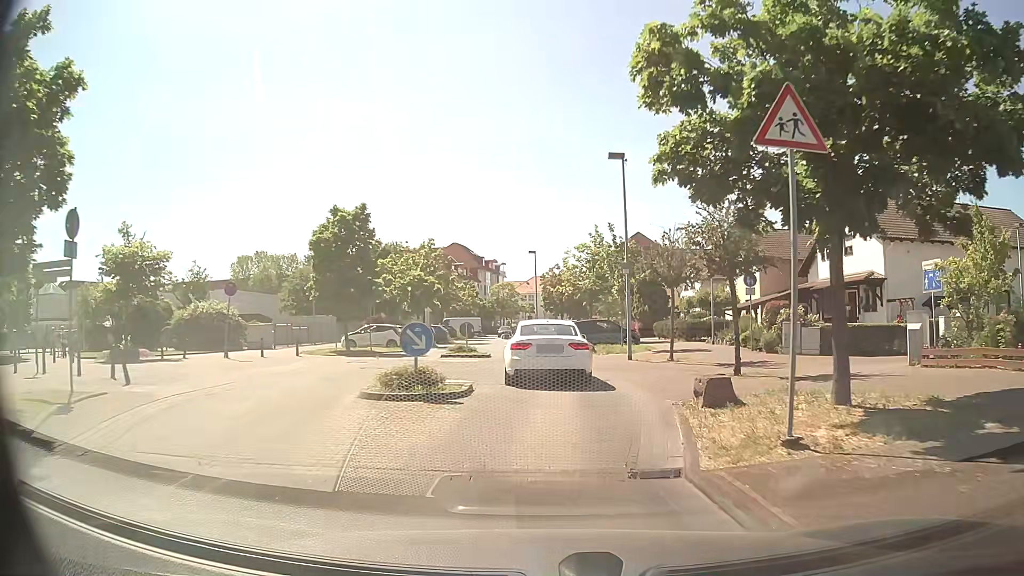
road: residential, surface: asphalt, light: Day
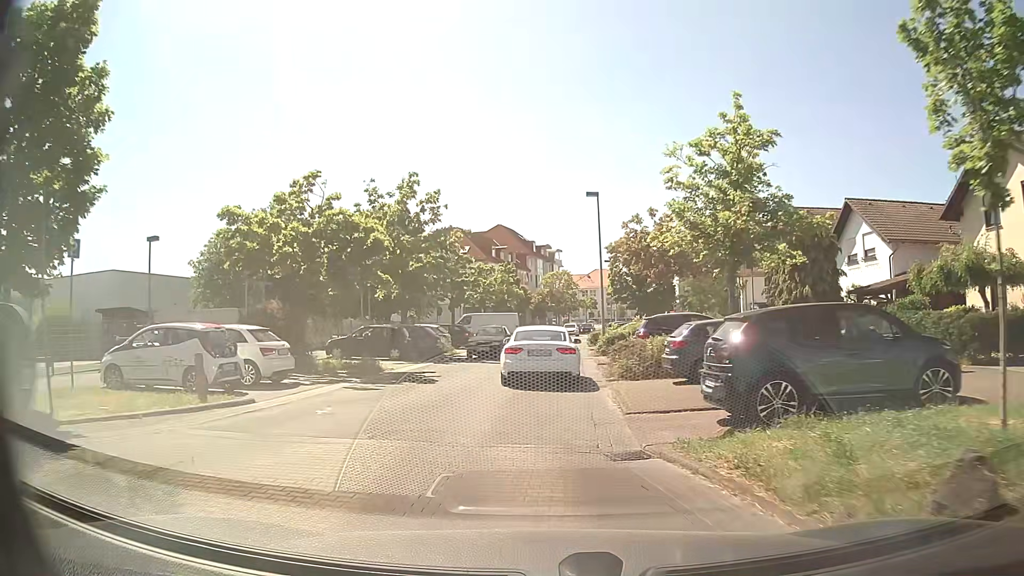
(+0.1, +25.5) m; -4°
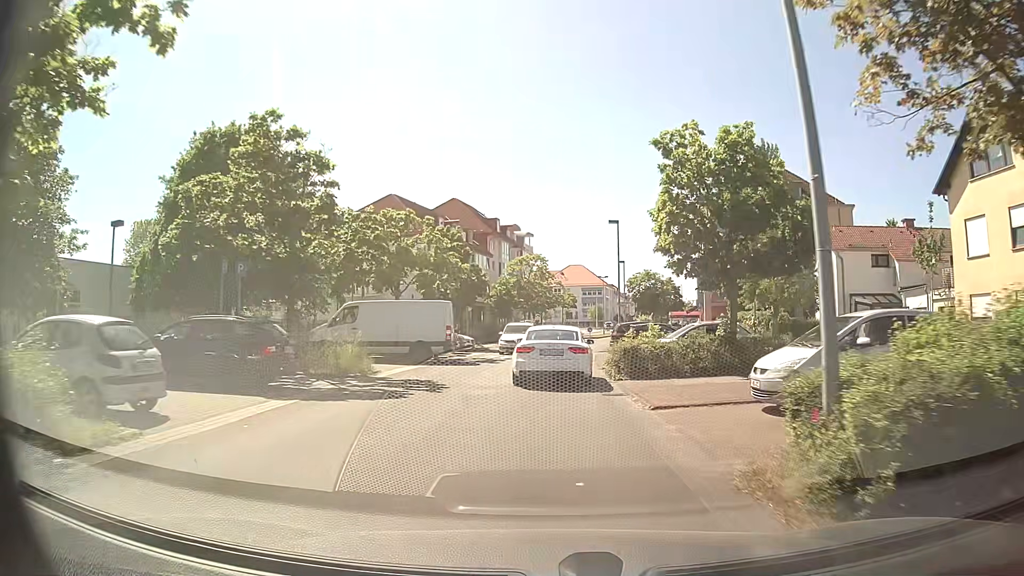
(+0.2, +26.7) m; +3°
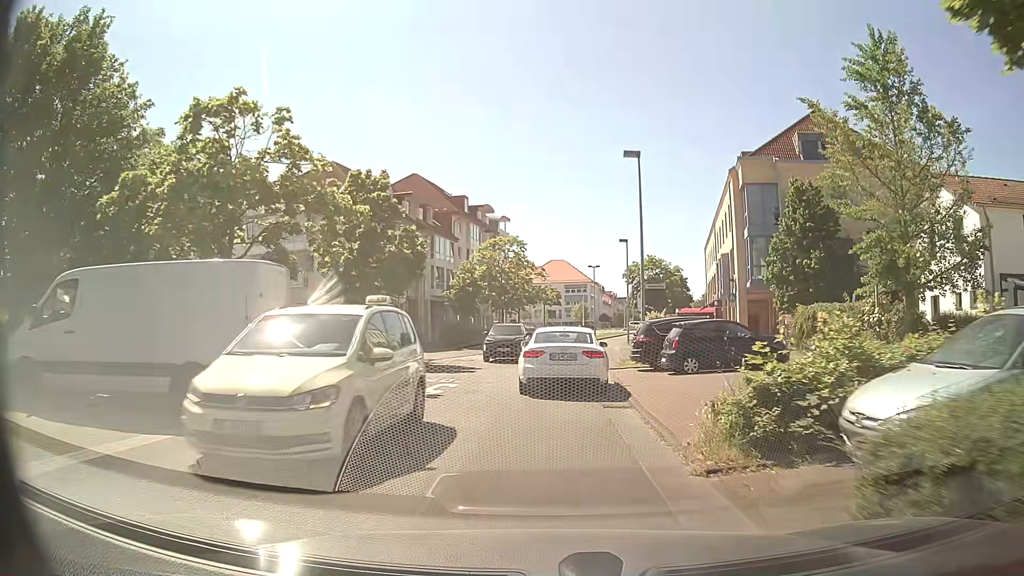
(+0.3, +16.1) m; +2°
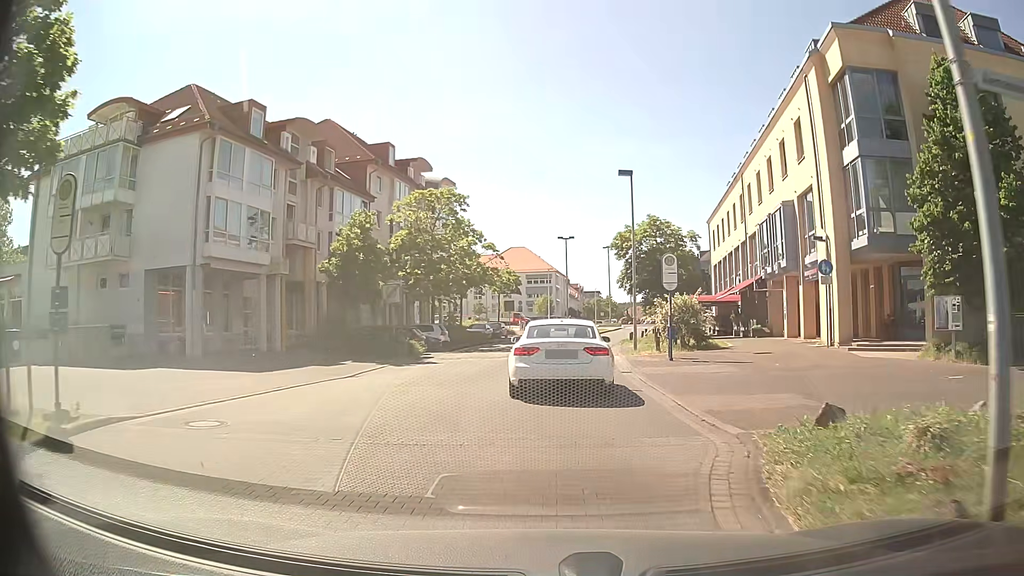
(+0.6, +20.5) m; +4°
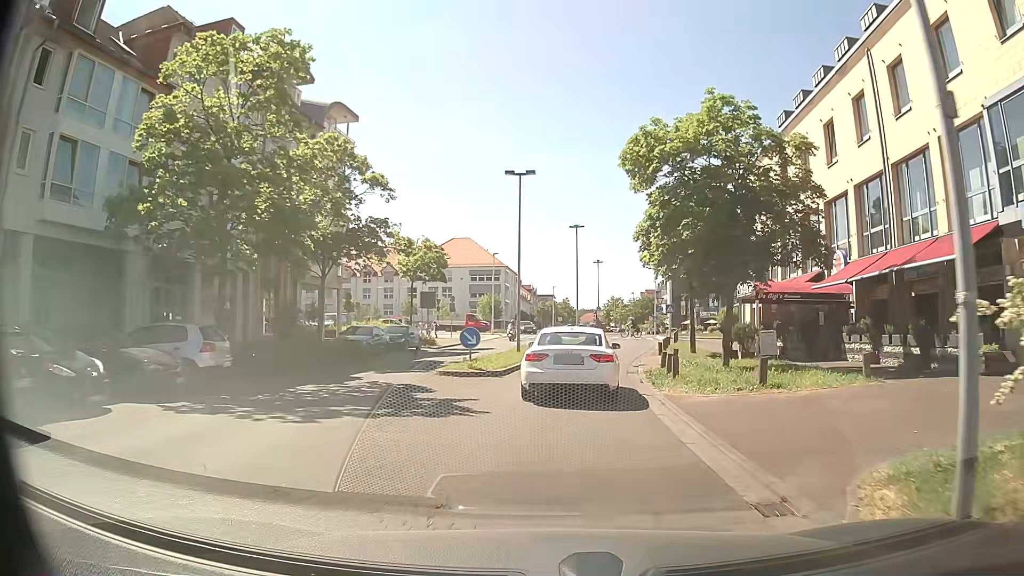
(+0.5, +24.0) m; +4°
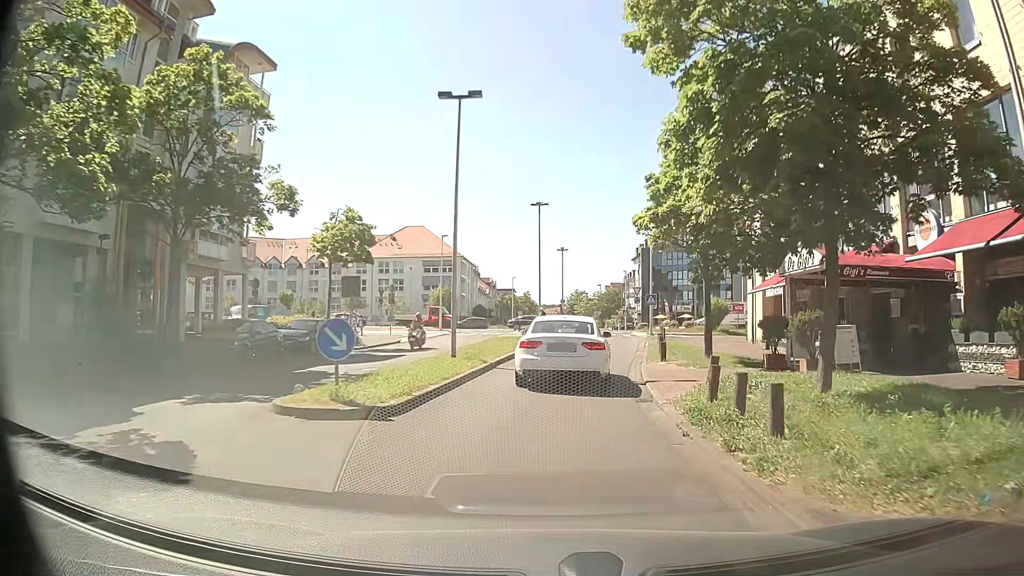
(+0.3, +9.4) m; +3°
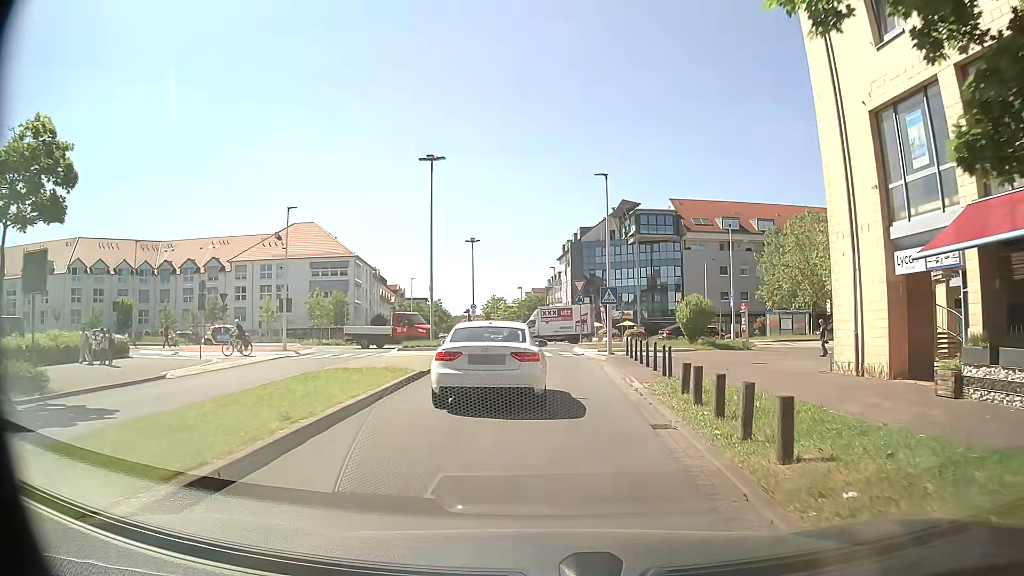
(+1.2, +18.8) m; +8°
